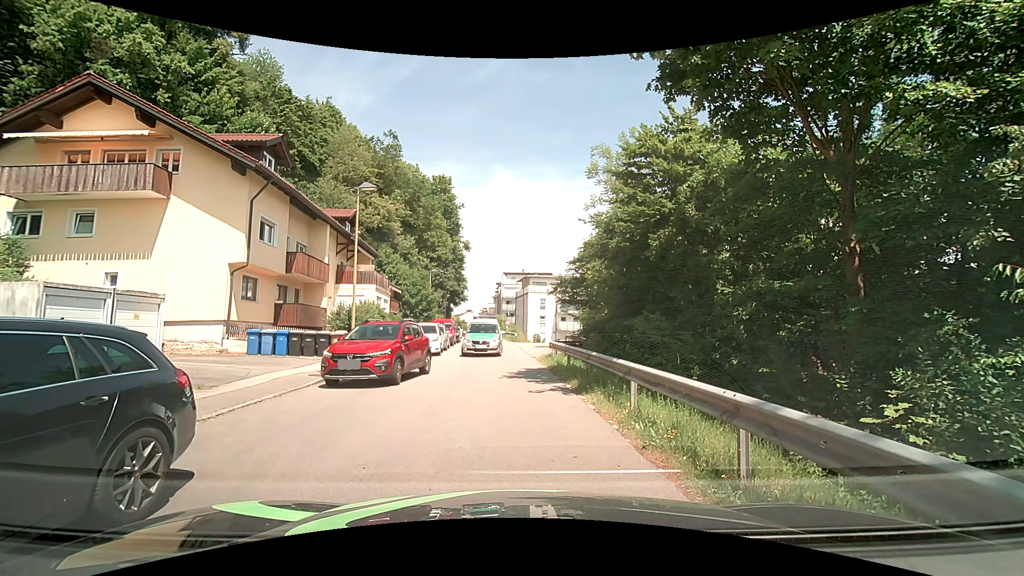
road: residential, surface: asphalt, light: Day
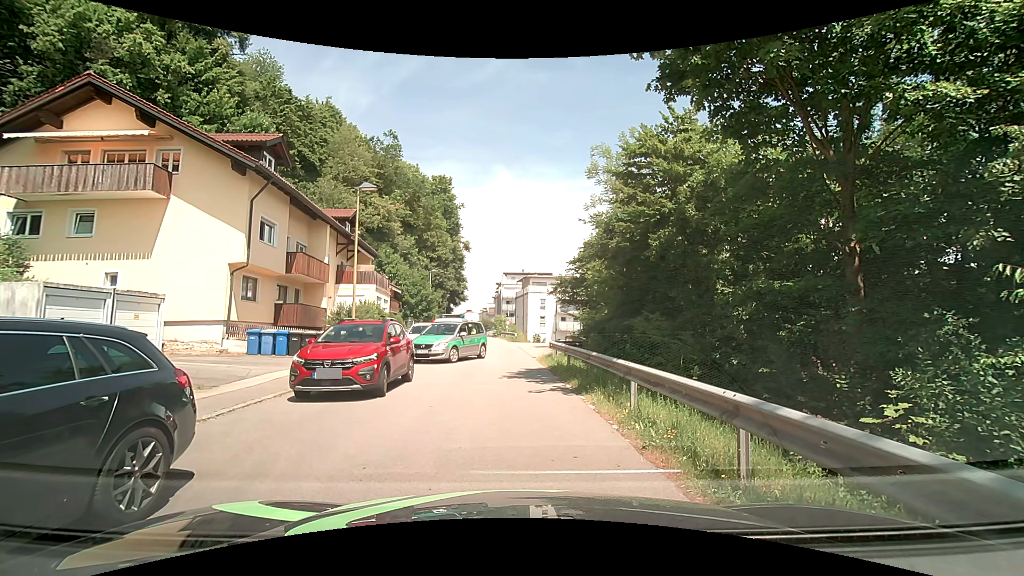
(0.0, 0.0) m; 0°
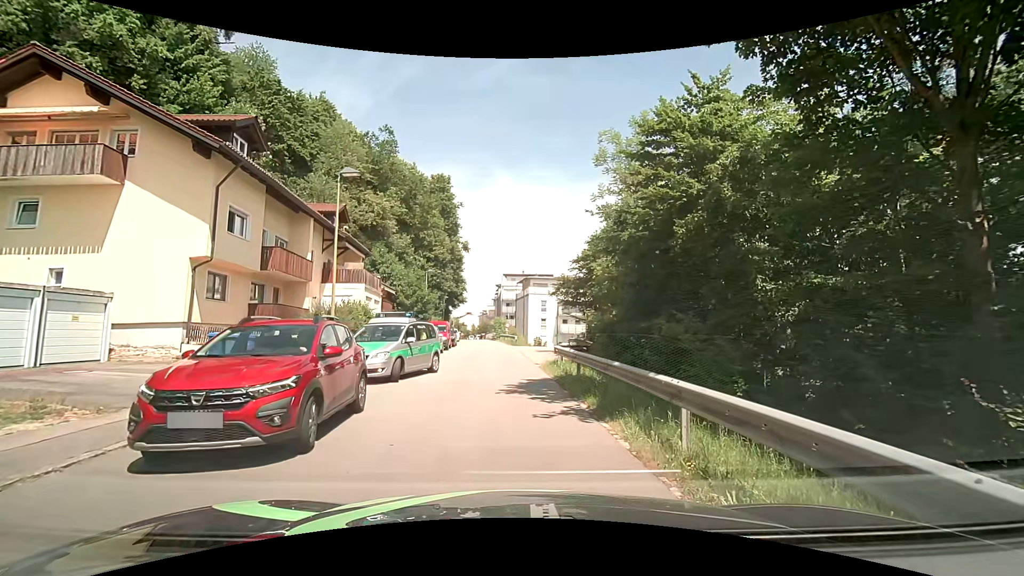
(0.0, +2.8) m; 0°
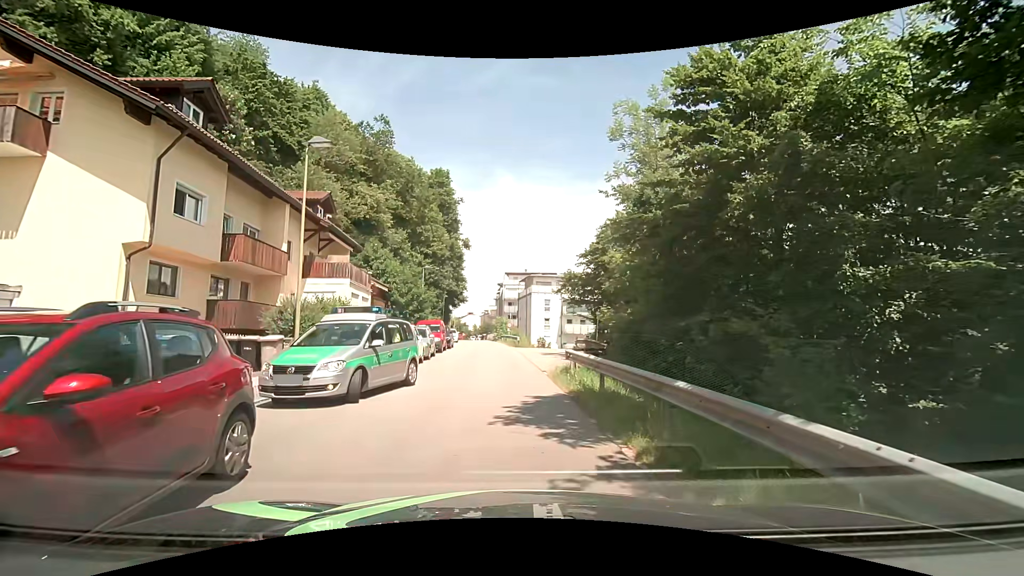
(0.0, +3.6) m; -1°
(0, +10) (0, +20) (-1, +30) (-2, +40) (-3, +50) (-4, +60) (-4, +70) (-5, +80) (-6, +90) (-7, +100) m
